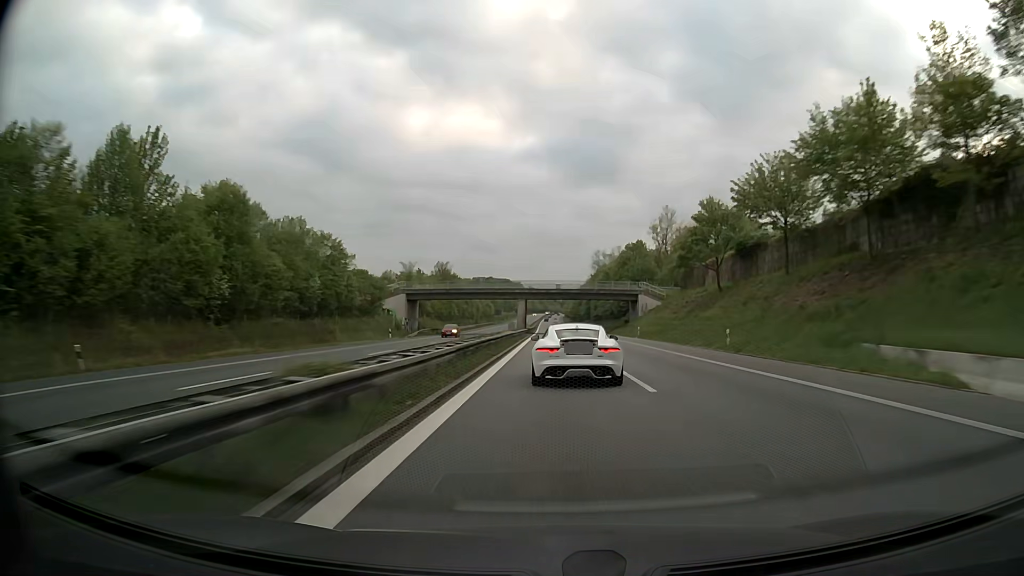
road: motorway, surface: asphalt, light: Day
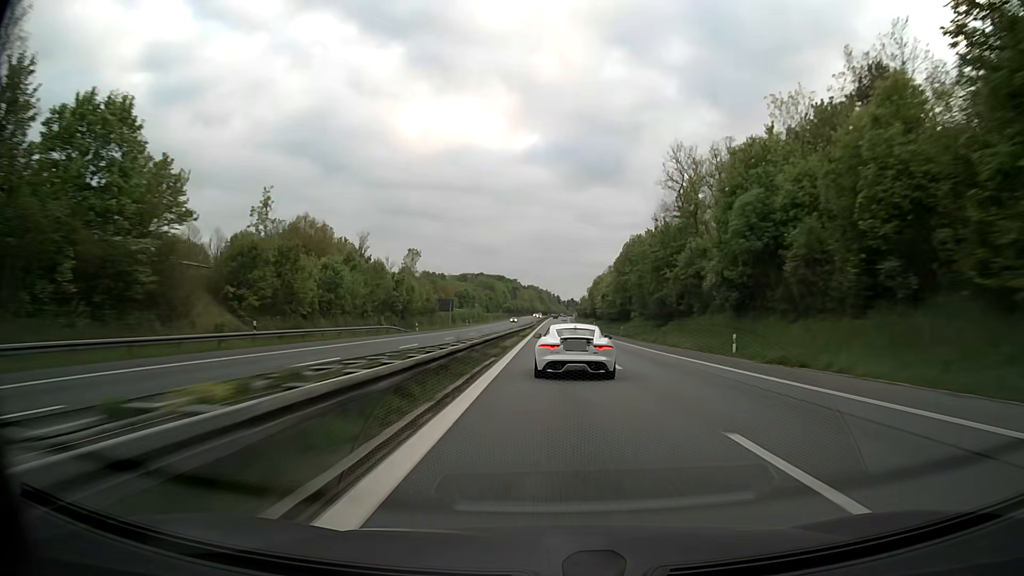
(-0.5, +136.4) m; 0°
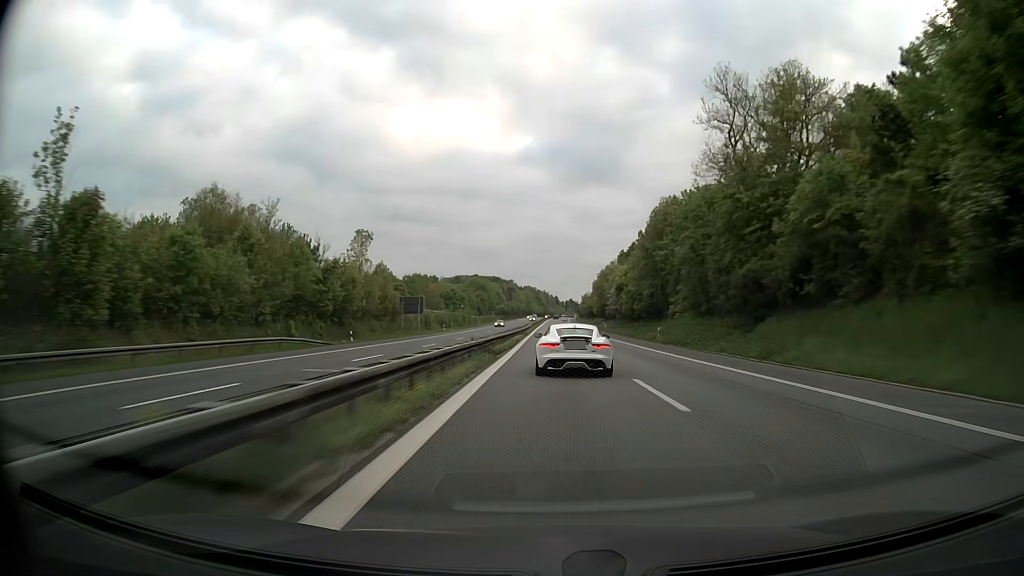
(0.0, +27.7) m; 0°
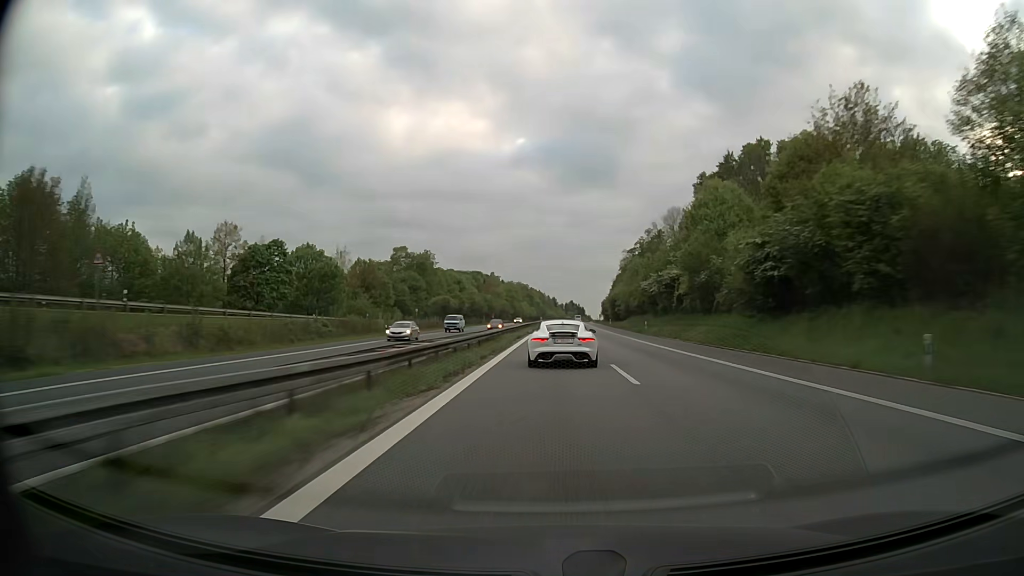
(+0.3, +139.2) m; 0°
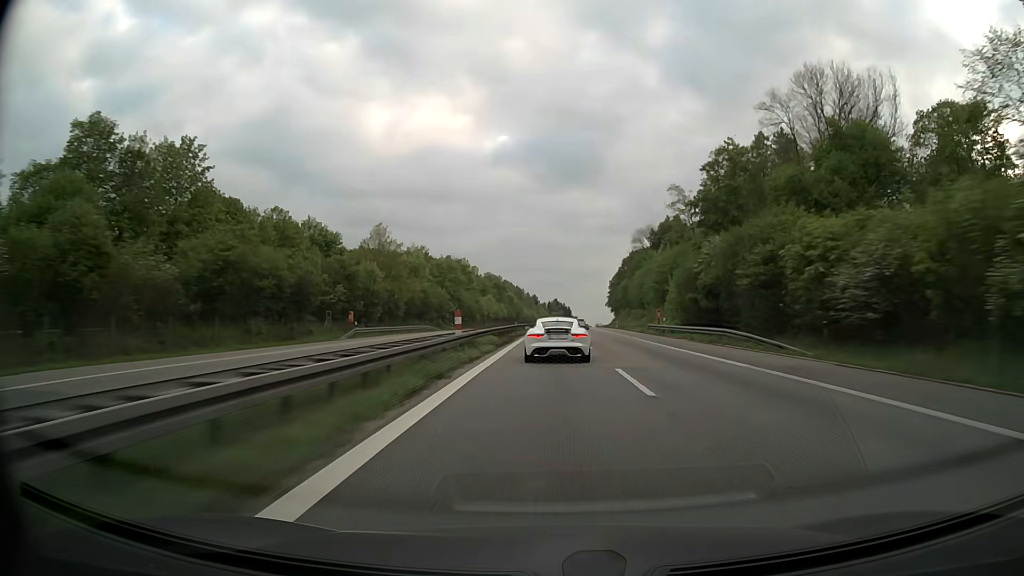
(+1.7, +110.1) m; +2°
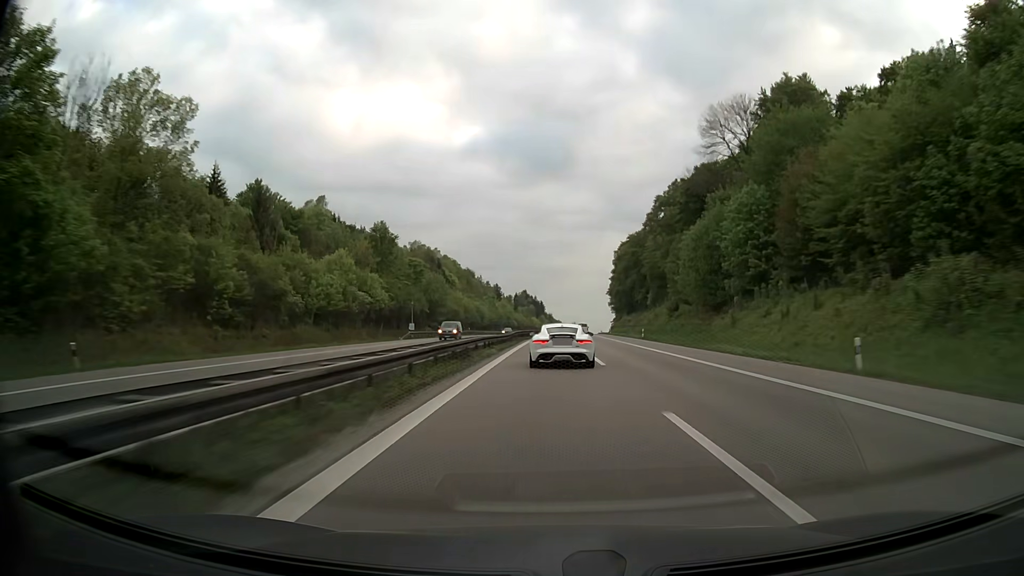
(+2.8, +132.2) m; +2°
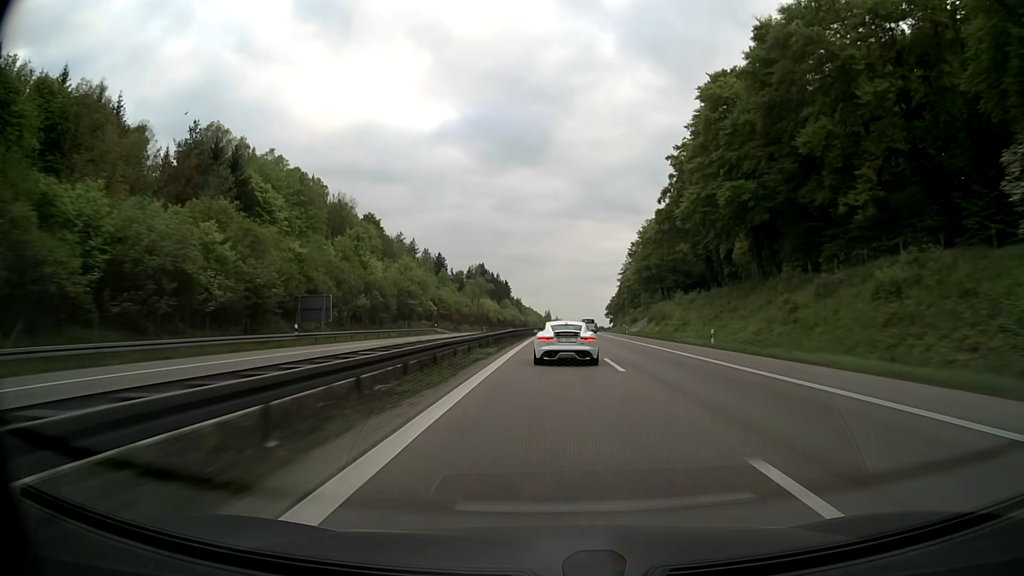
(+2.4, +129.0) m; +2°
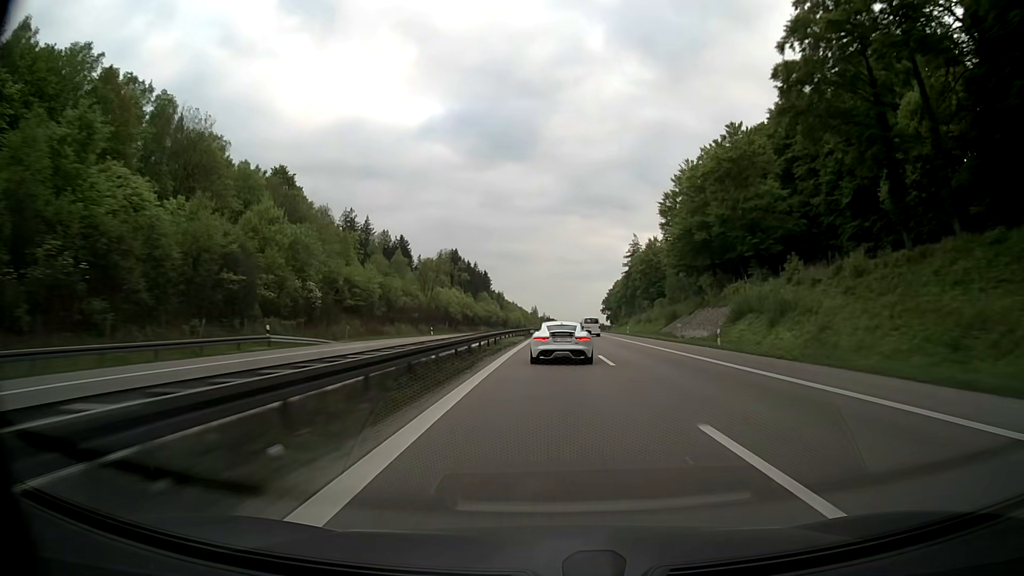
(+0.5, +51.4) m; +1°
(0, +10) (0, +20) (0, +30) (0, +40) (0, +50) (+1, +60) (+1, +70) (+1, +80) (+1, +90) (+2, +100) m
